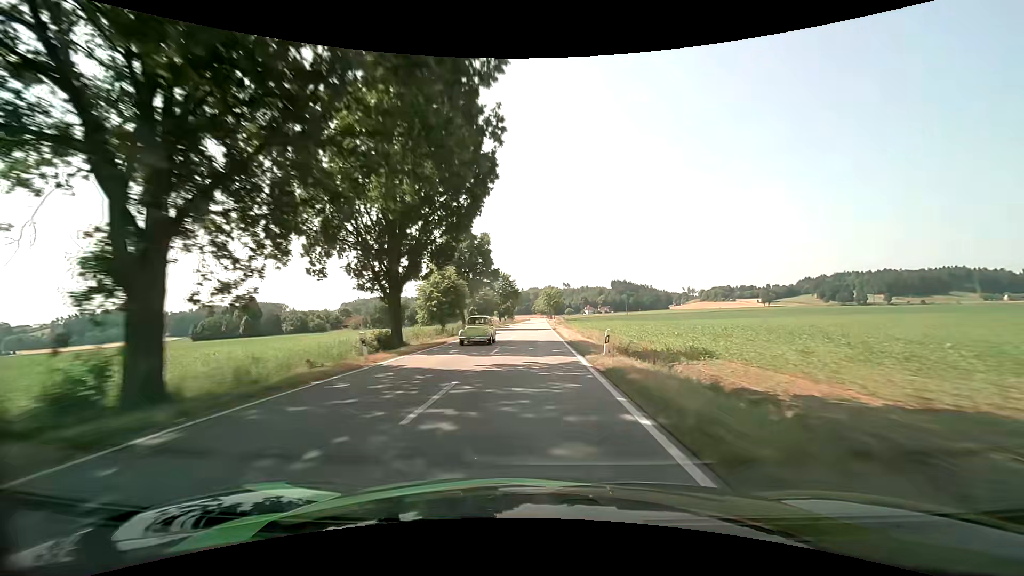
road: tertiary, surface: asphalt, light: Day
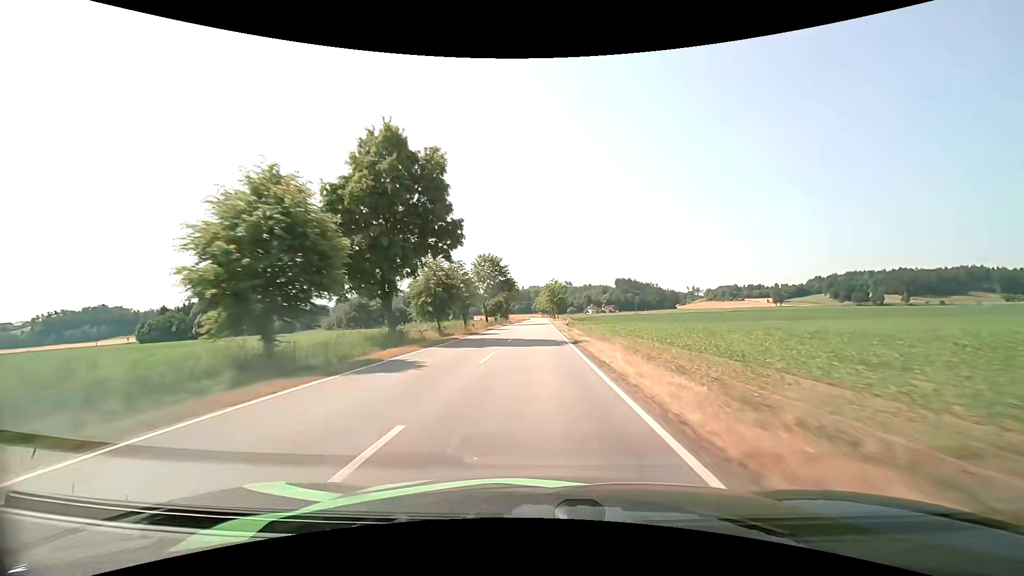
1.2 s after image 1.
(0.0, +28.6) m; 0°
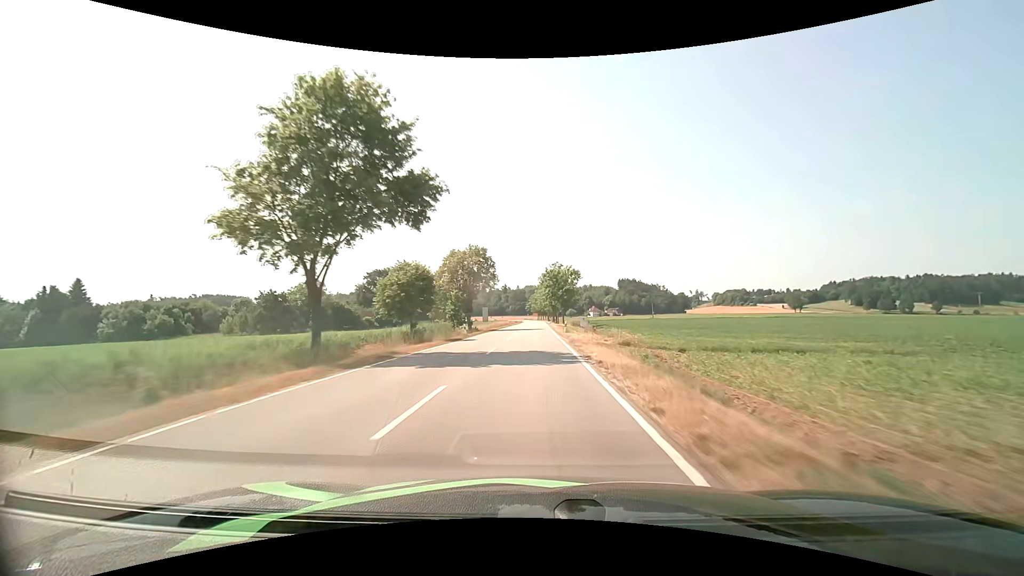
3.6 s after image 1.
(0.0, +57.2) m; 0°
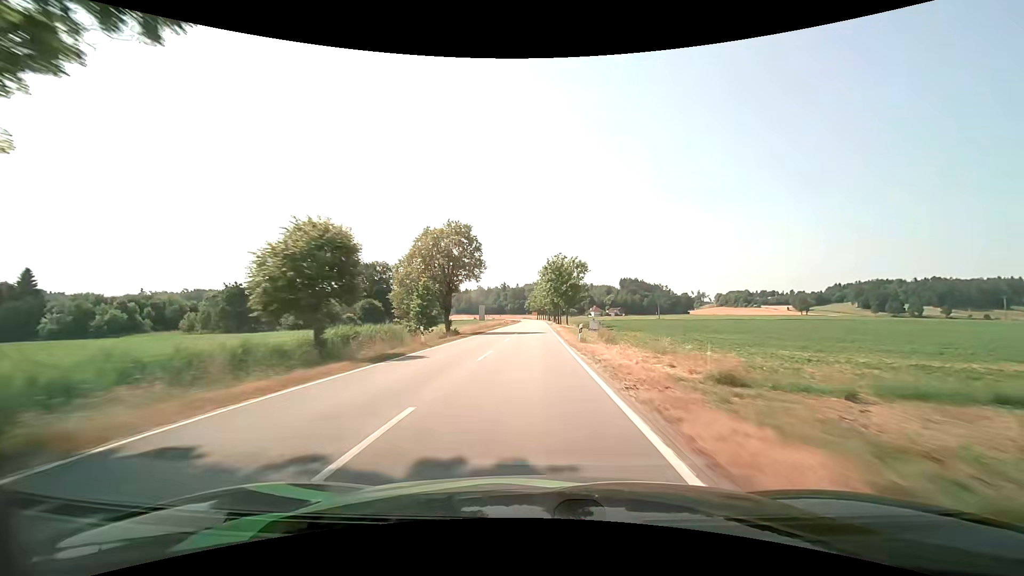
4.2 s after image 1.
(0.0, +14.3) m; 0°
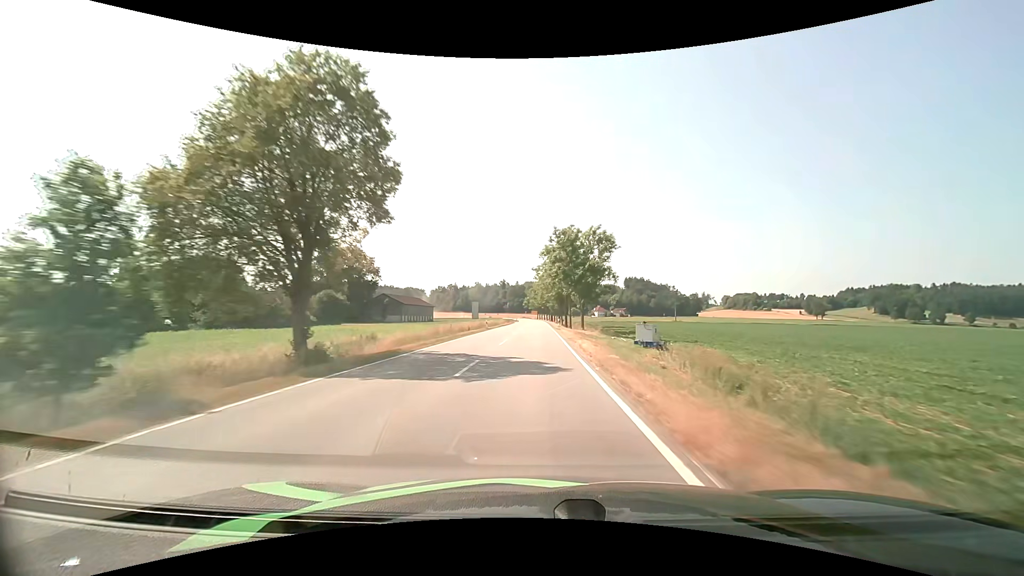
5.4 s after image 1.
(0.0, +28.6) m; 0°
